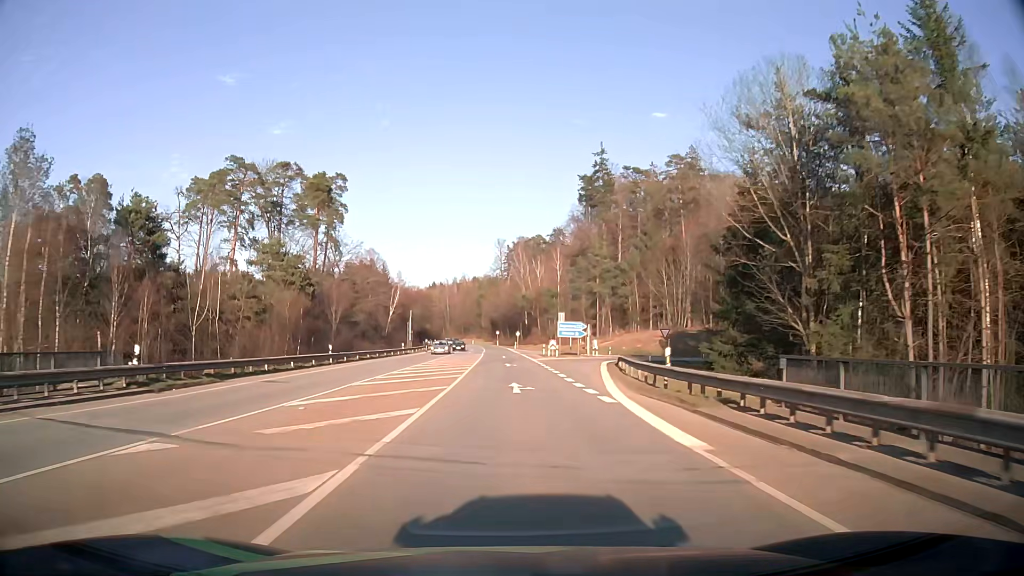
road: secondary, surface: asphalt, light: Day
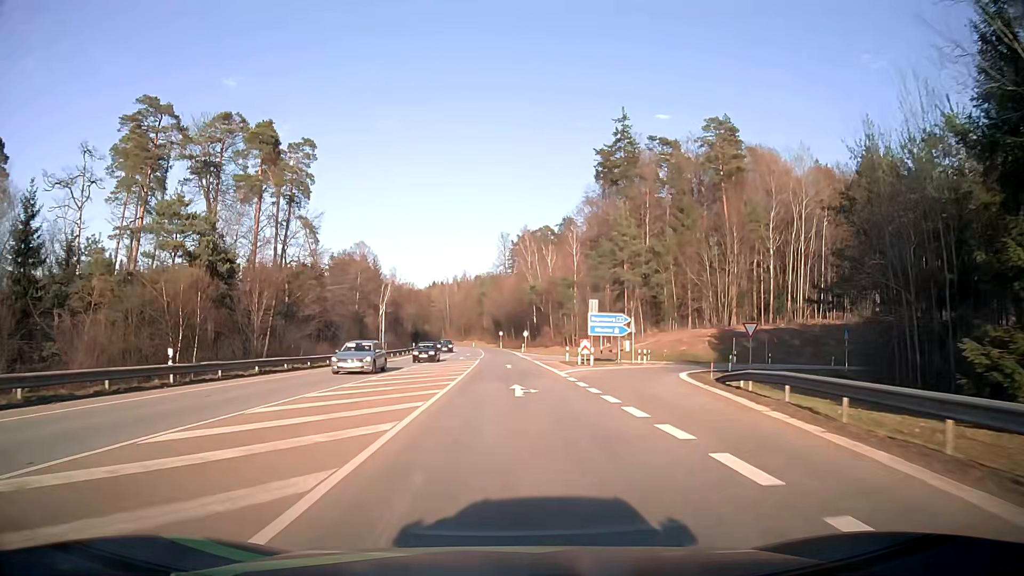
(0.0, +21.8) m; 0°
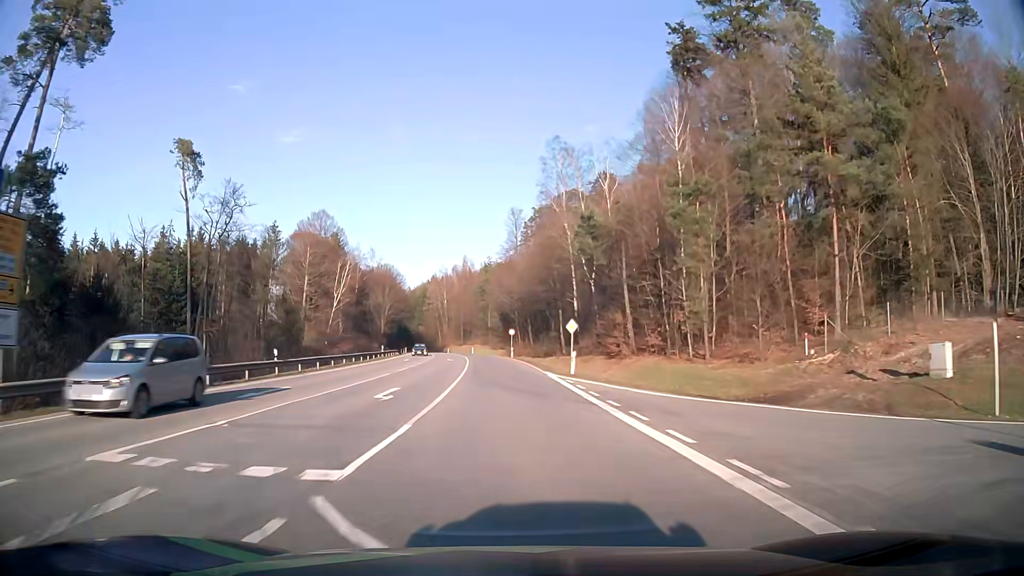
(-0.5, +54.4) m; -1°
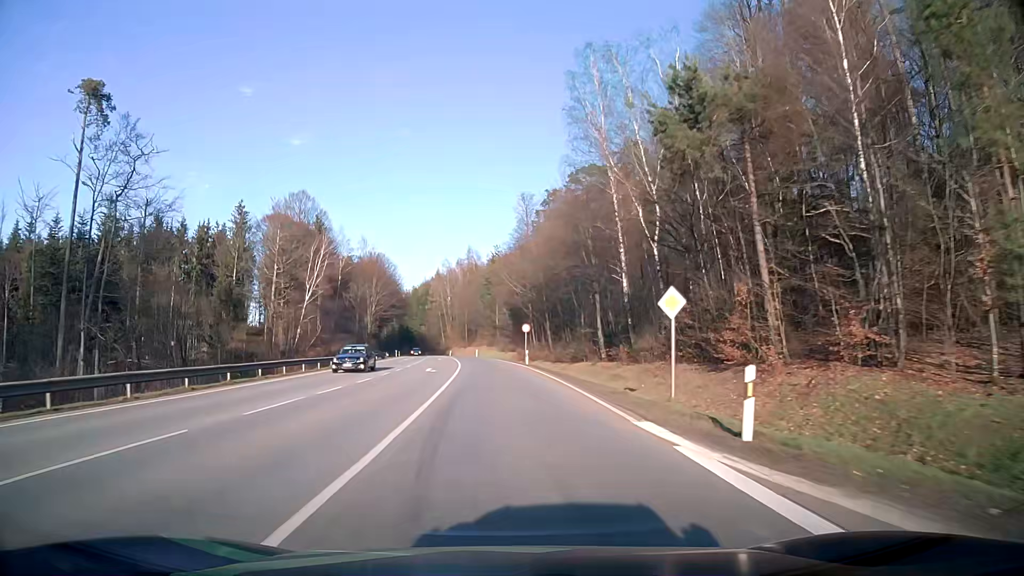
(-0.1, +21.8) m; -1°
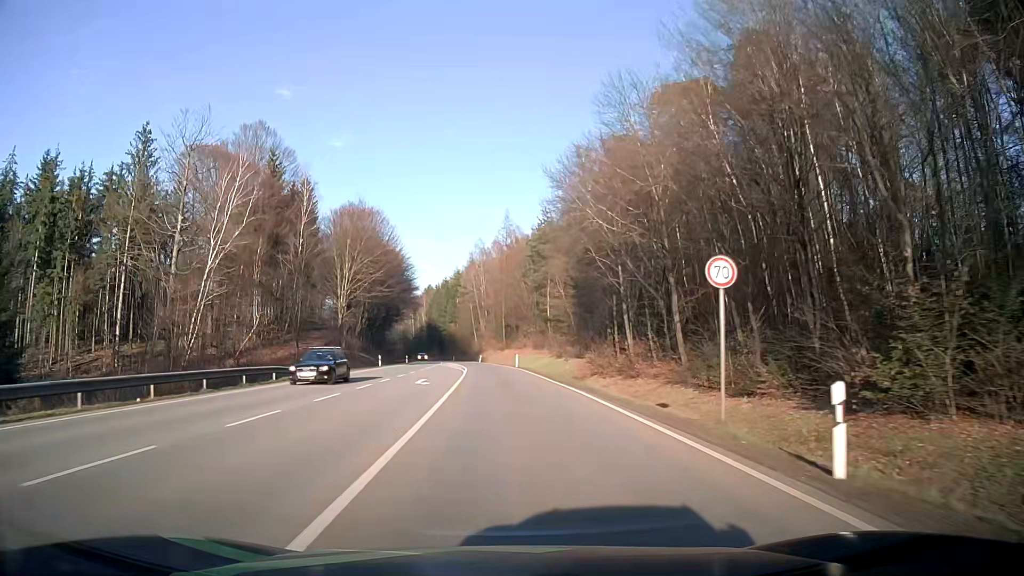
(-1.7, +43.8) m; -4°
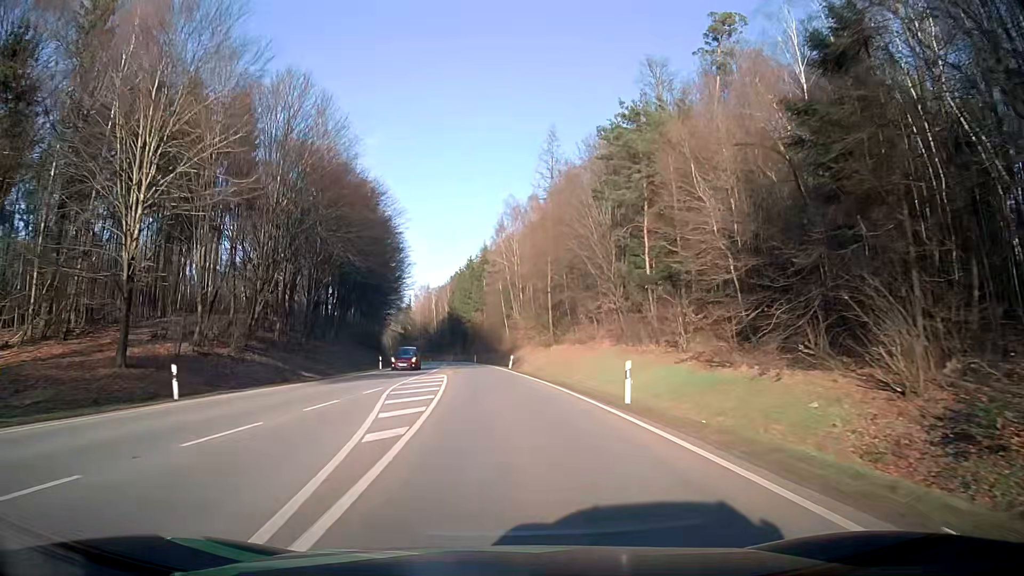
(-1.0, +44.5) m; -3°
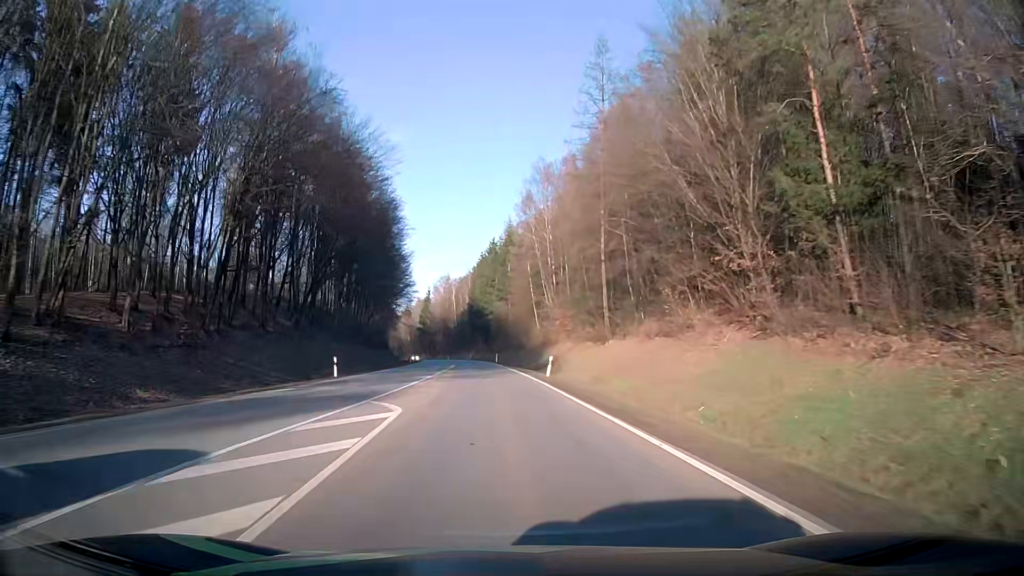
(-0.4, +22.6) m; -2°
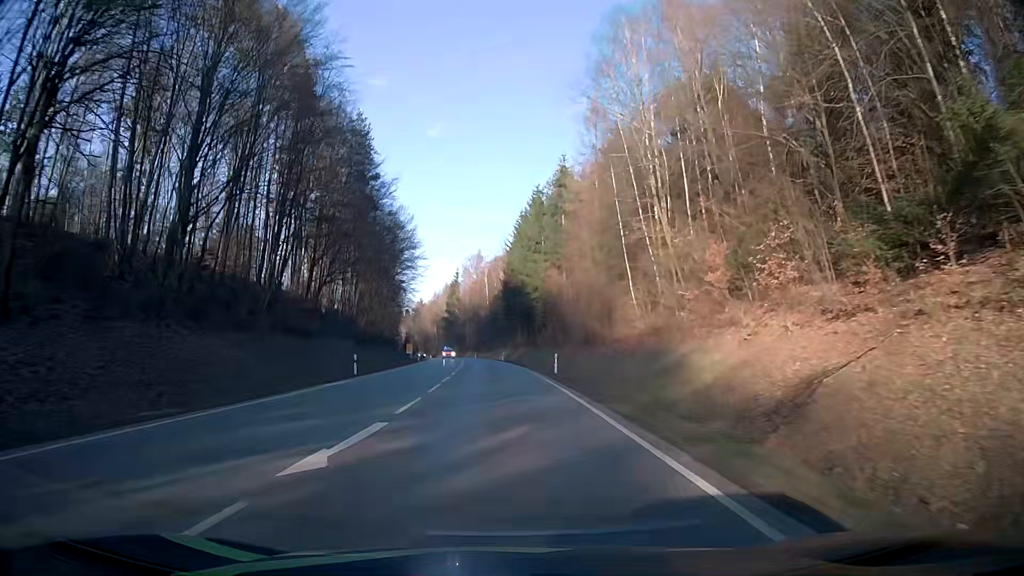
(-1.8, +45.8) m; -4°
(0, +10) (0, +20) (0, +30) (-1, +40) (-1, +50) (-2, +60) (-3, +70) (-3, +80) (-4, +90) (-5, +100) m
